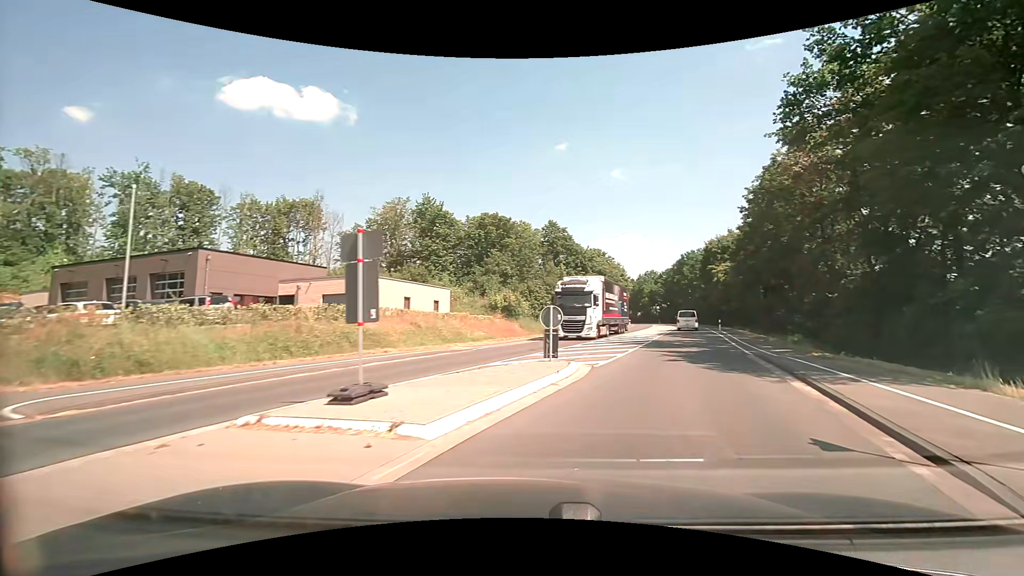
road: secondary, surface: asphalt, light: Day
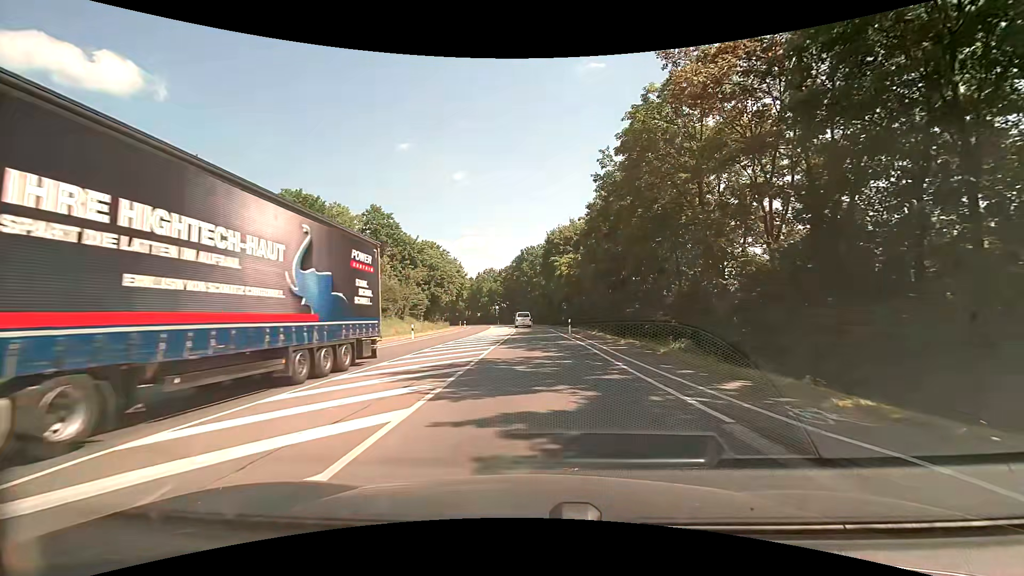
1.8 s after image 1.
(+3.3, +14.1) m; +18°
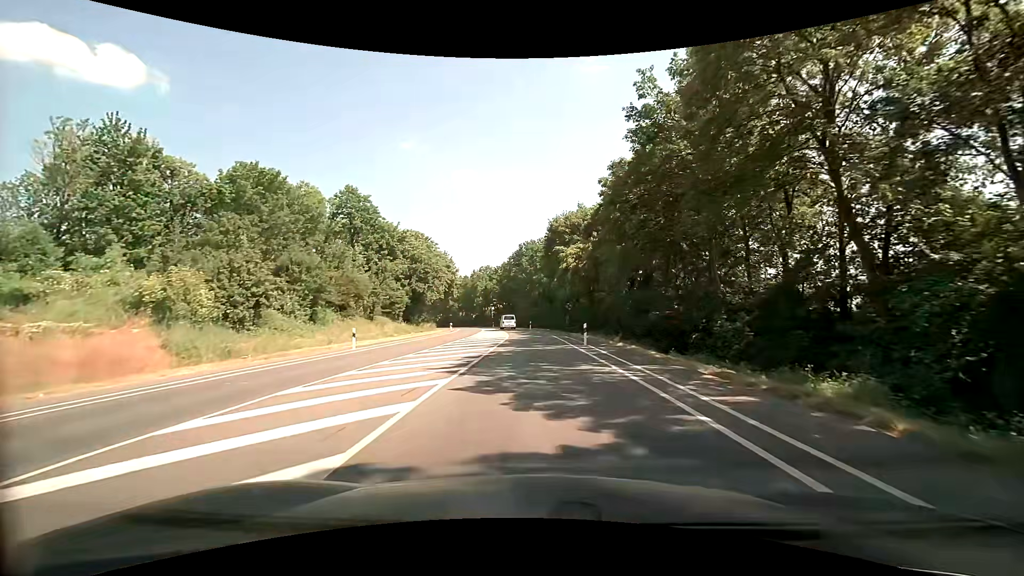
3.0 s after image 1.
(0.0, +12.0) m; 0°
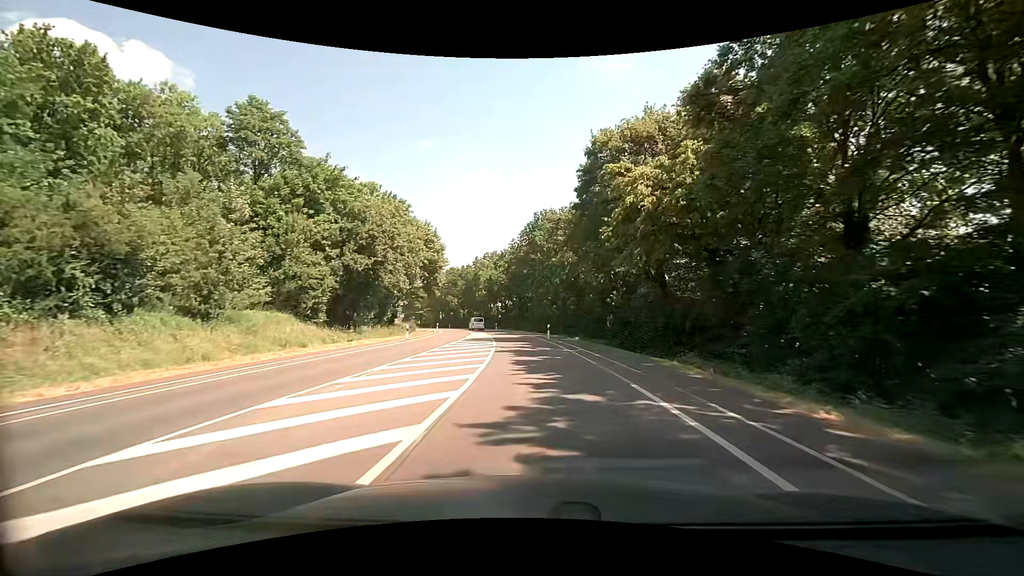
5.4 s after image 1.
(-0.4, +28.9) m; -2°
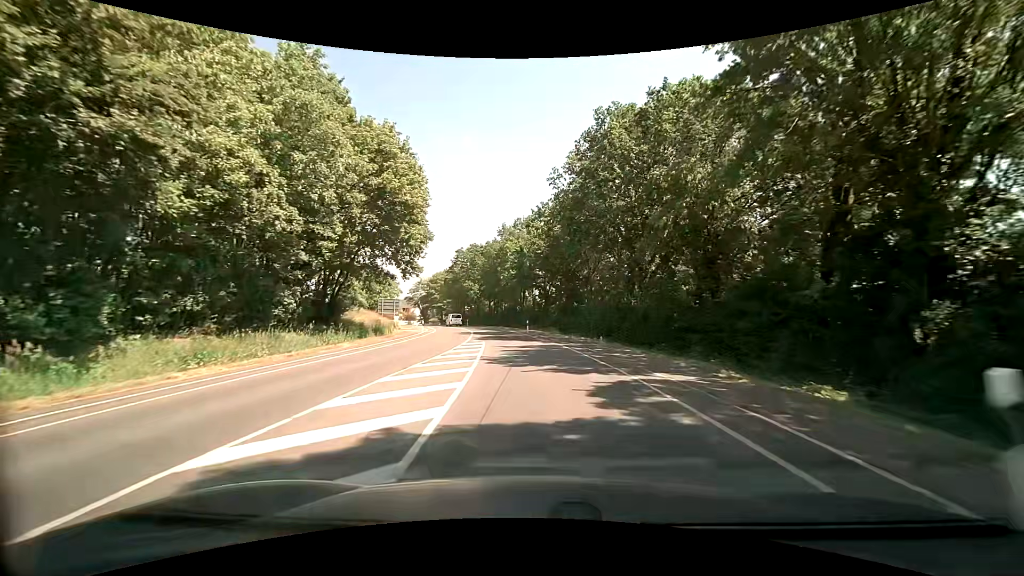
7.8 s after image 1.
(-1.6, +33.2) m; -5°
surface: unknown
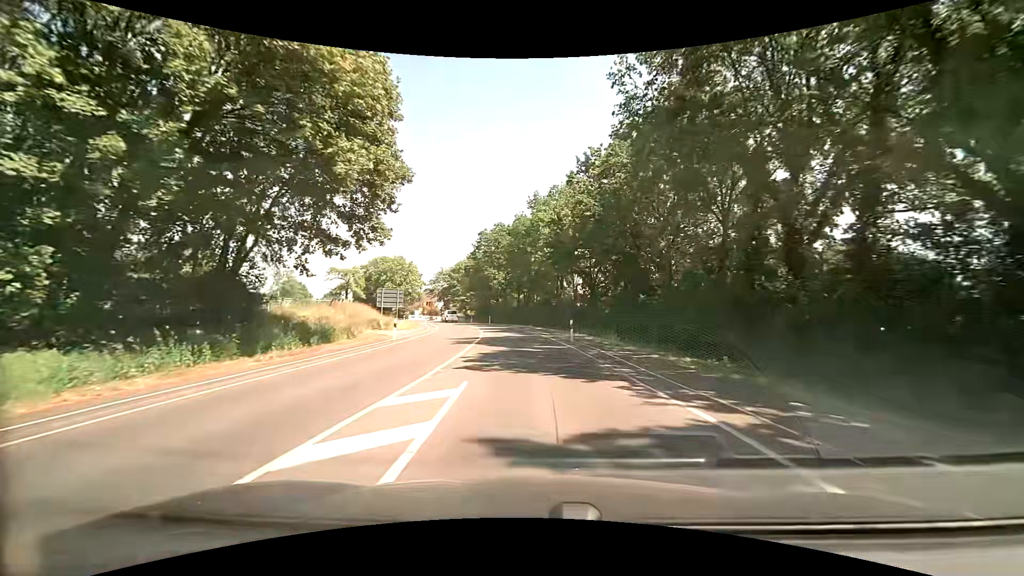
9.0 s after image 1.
(-0.7, +17.2) m; -4°
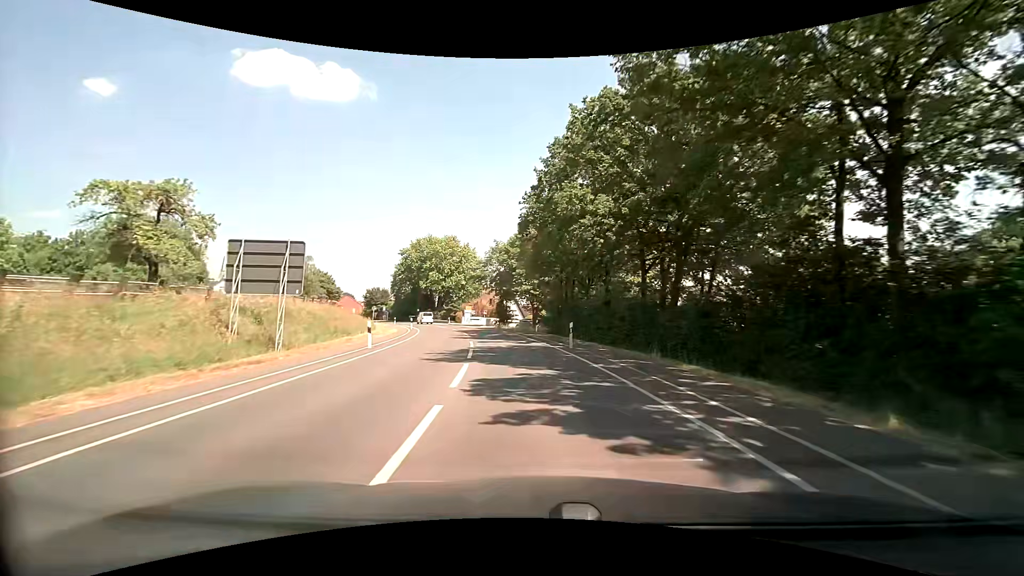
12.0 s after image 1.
(-3.5, +43.7) m; -10°
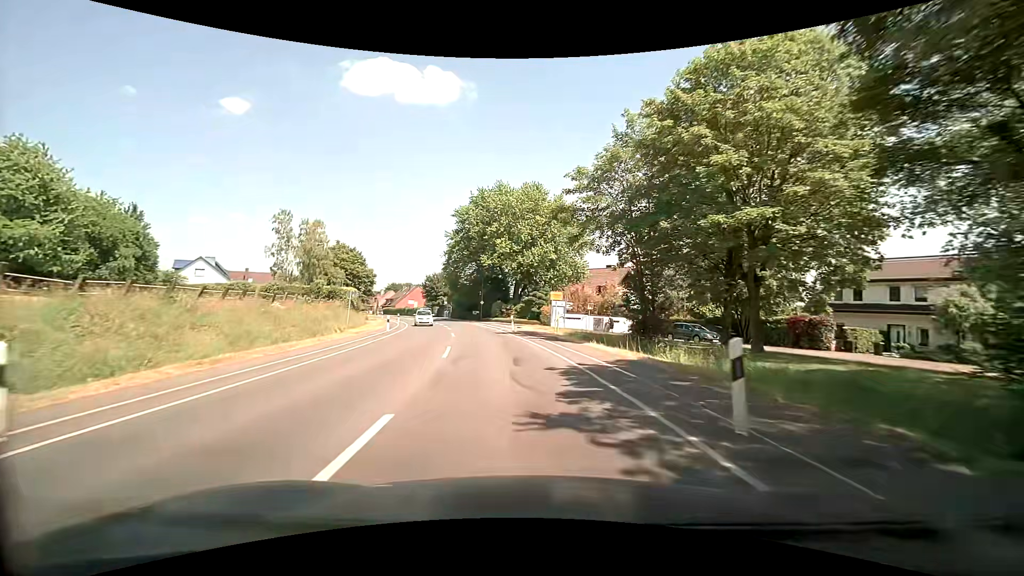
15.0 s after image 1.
(-4.2, +43.0) m; -11°
(0, +10) (-1, +20) (-2, +30) (-4, +40) (-7, +49) (-9, +59) (-12, +69) (-15, +78) (-19, +87) (-23, +97) m
